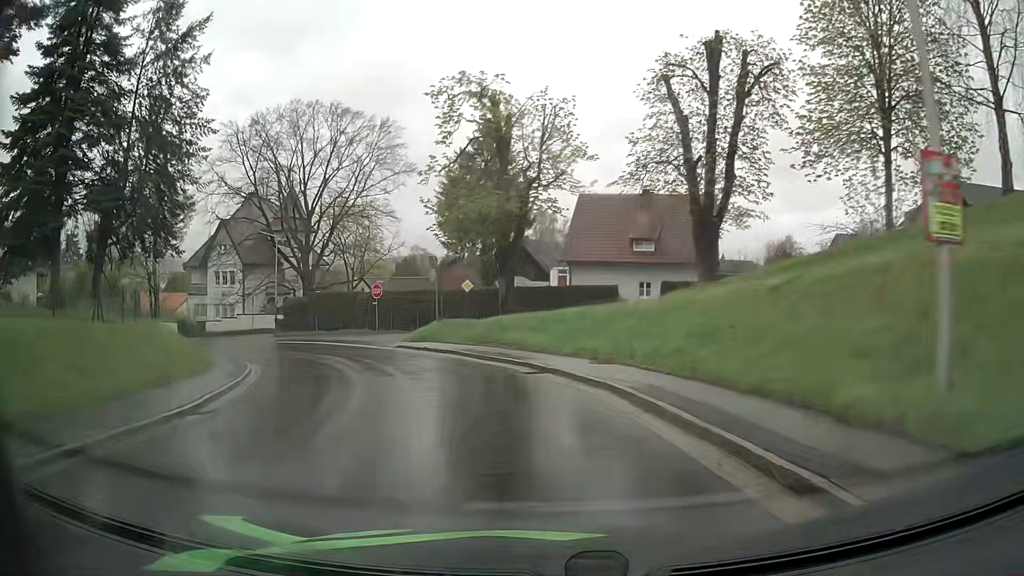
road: tertiary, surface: asphalt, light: Day
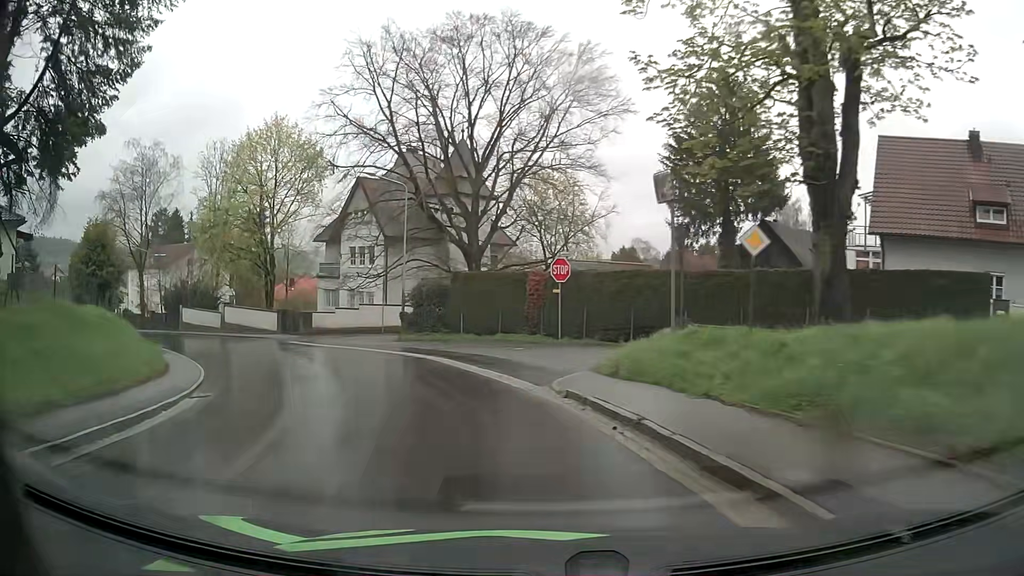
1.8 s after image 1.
(-2.8, +18.6) m; -18°
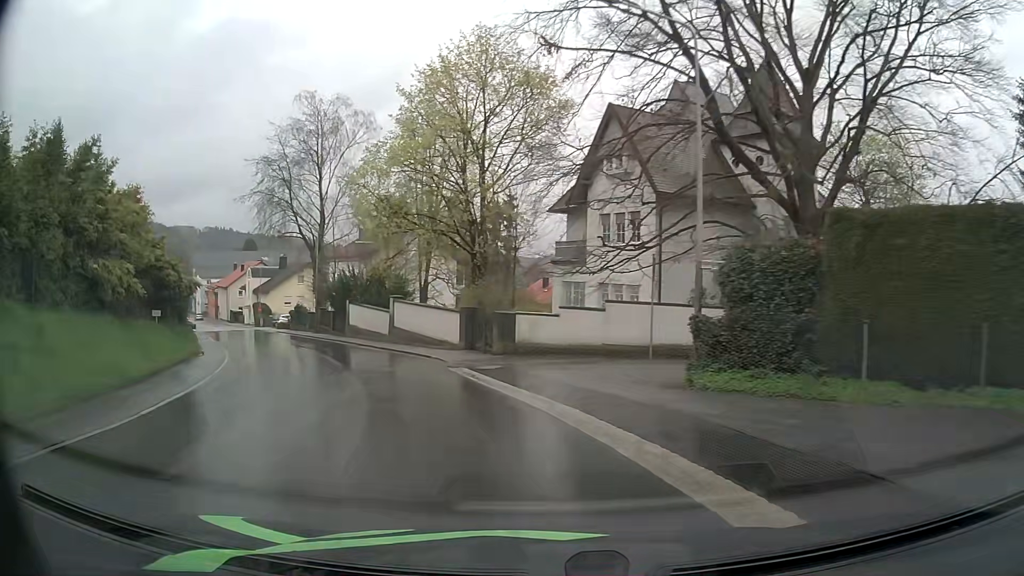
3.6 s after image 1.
(-3.6, +18.2) m; -23°
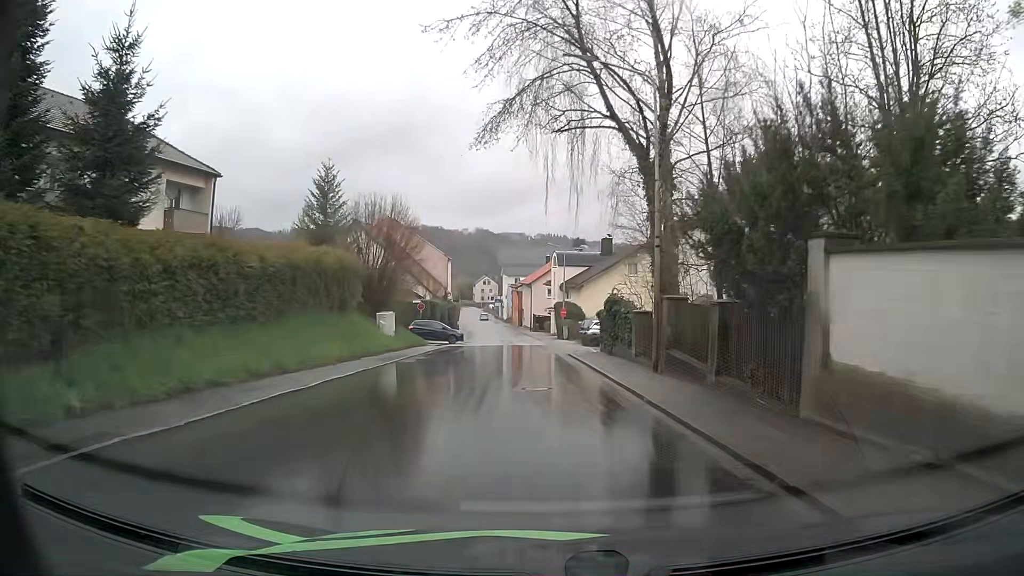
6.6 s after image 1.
(-9.9, +30.0) m; -29°
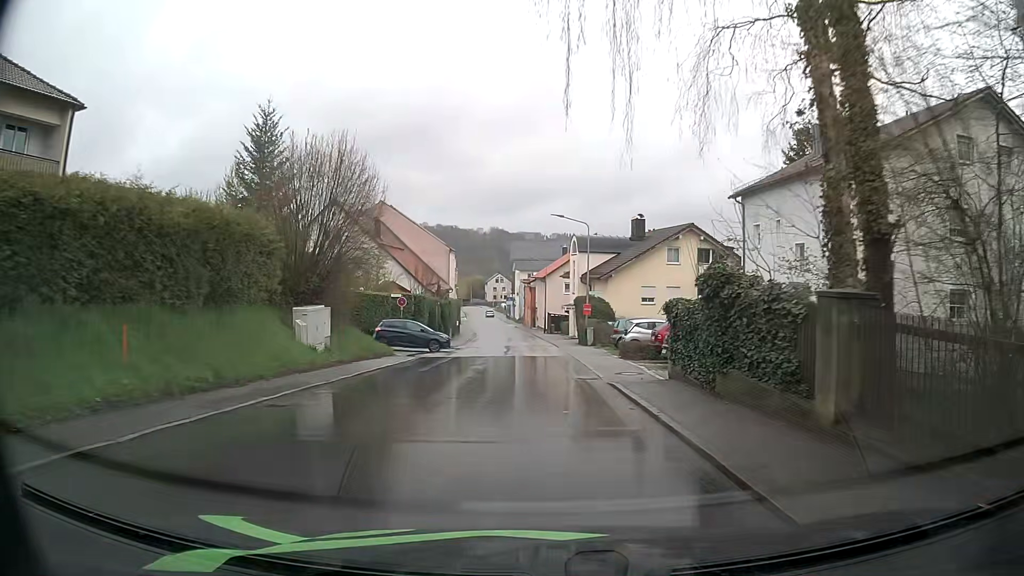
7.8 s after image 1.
(-0.2, +13.3) m; -2°
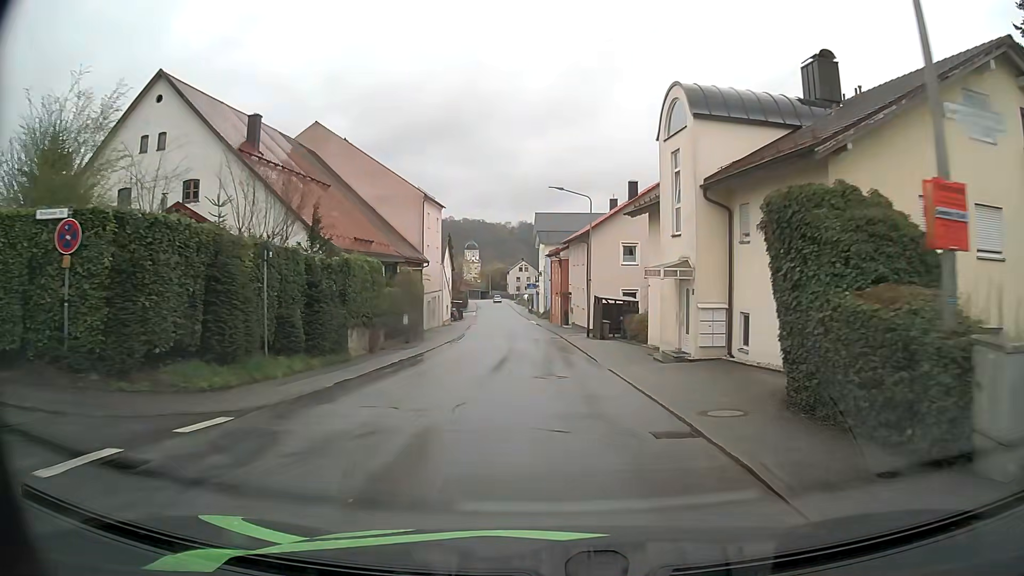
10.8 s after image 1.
(-0.7, +35.0) m; -2°
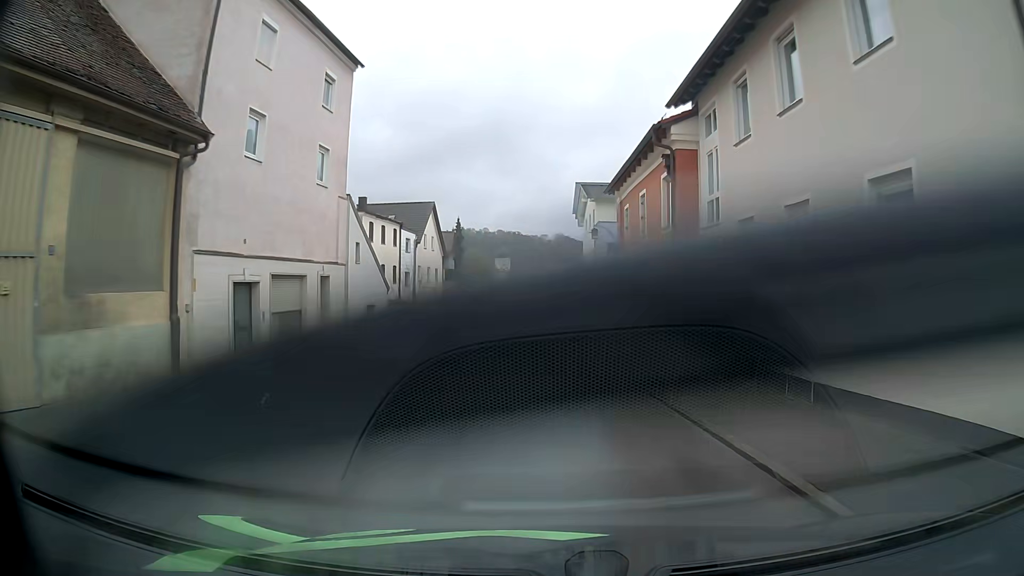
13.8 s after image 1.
(-1.1, +38.2) m; -3°
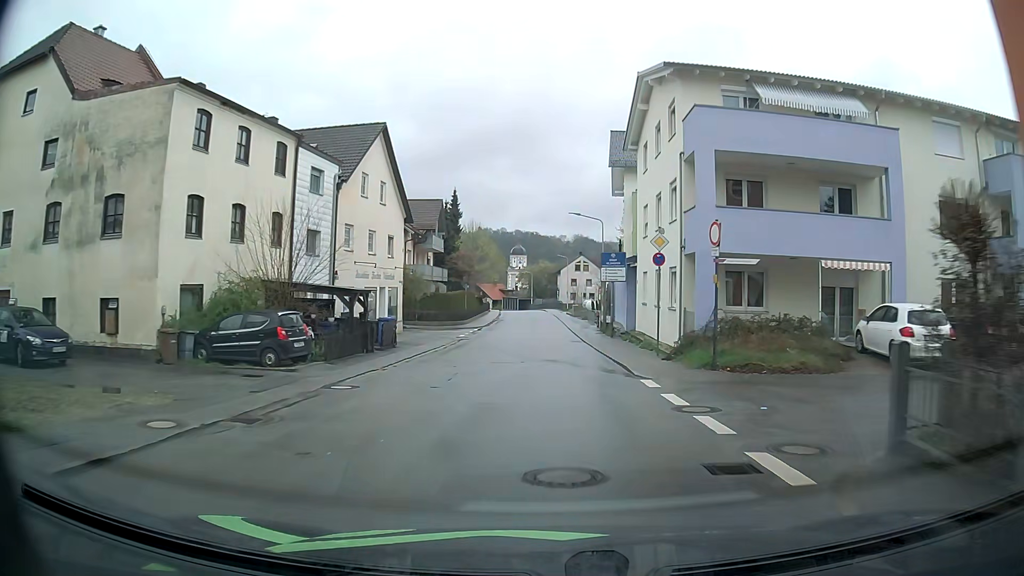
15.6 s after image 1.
(-0.4, +24.3) m; -1°
(0, +10) (0, +20) (0, +30) (0, +40) (-1, +50) (-1, +60) (-1, +70) (-1, +80) (-2, +90) (-3, +100) m
